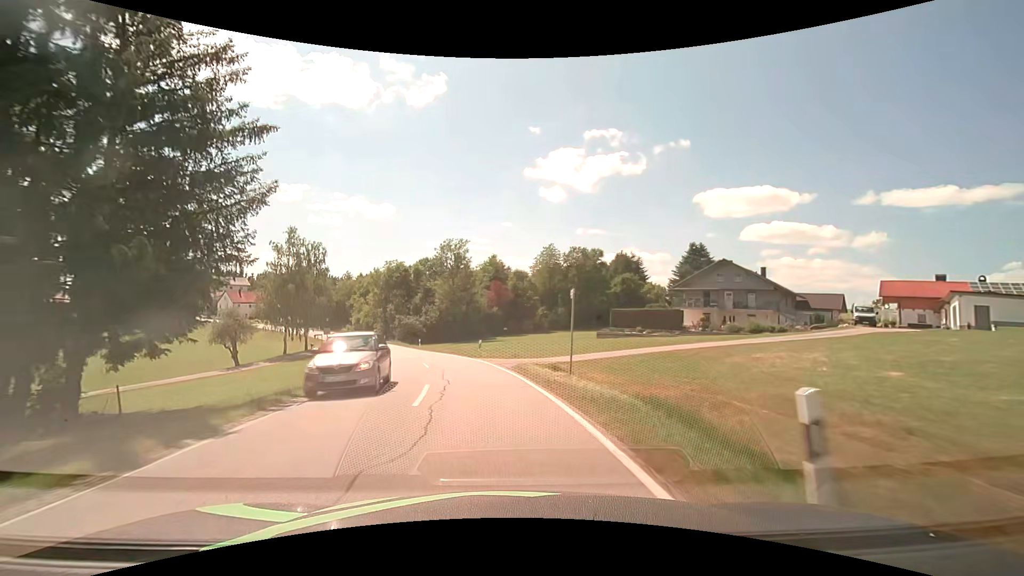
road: secondary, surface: asphalt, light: Day
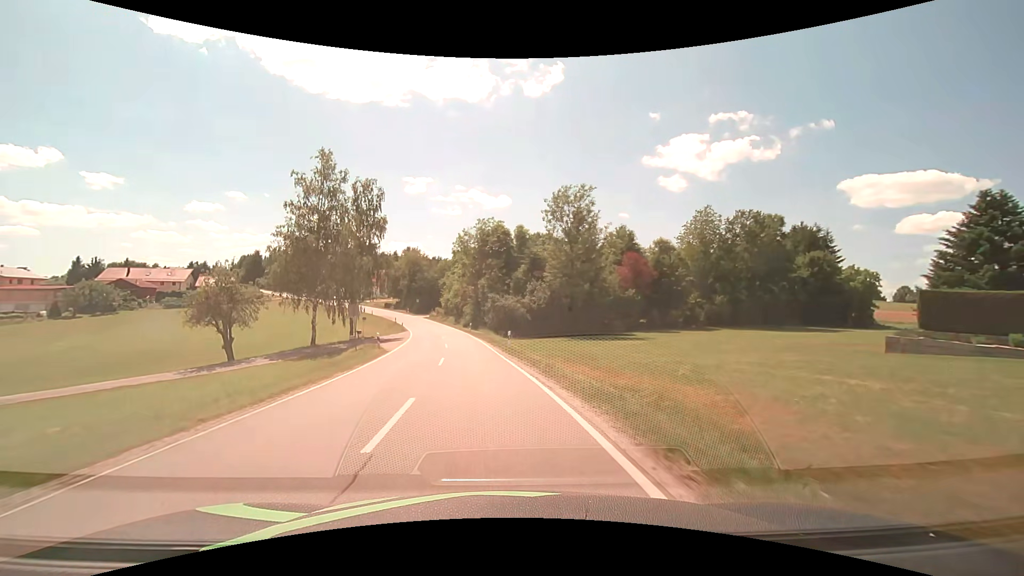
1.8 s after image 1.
(-3.1, +27.9) m; -12°
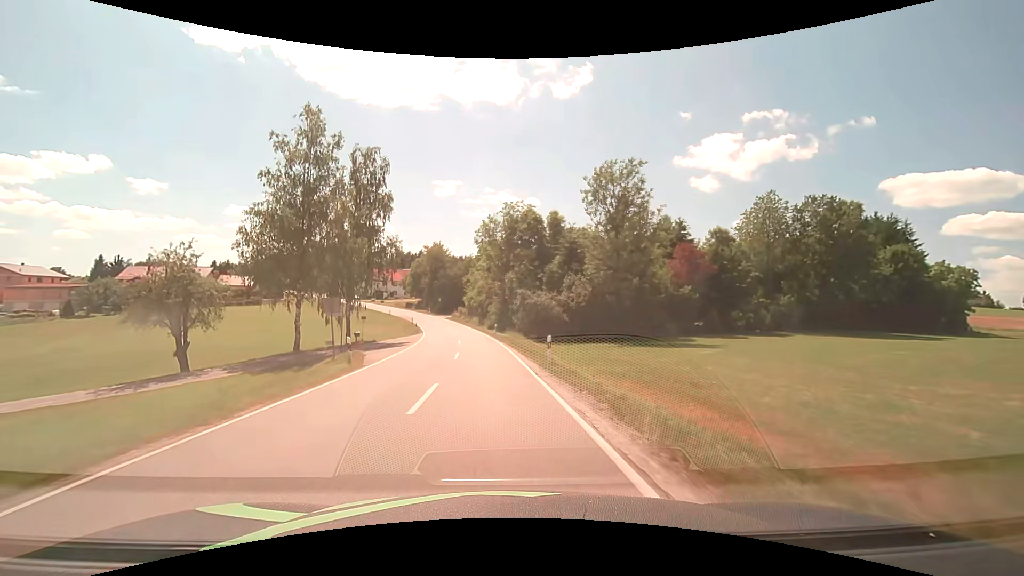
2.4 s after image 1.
(-0.4, +9.6) m; -4°
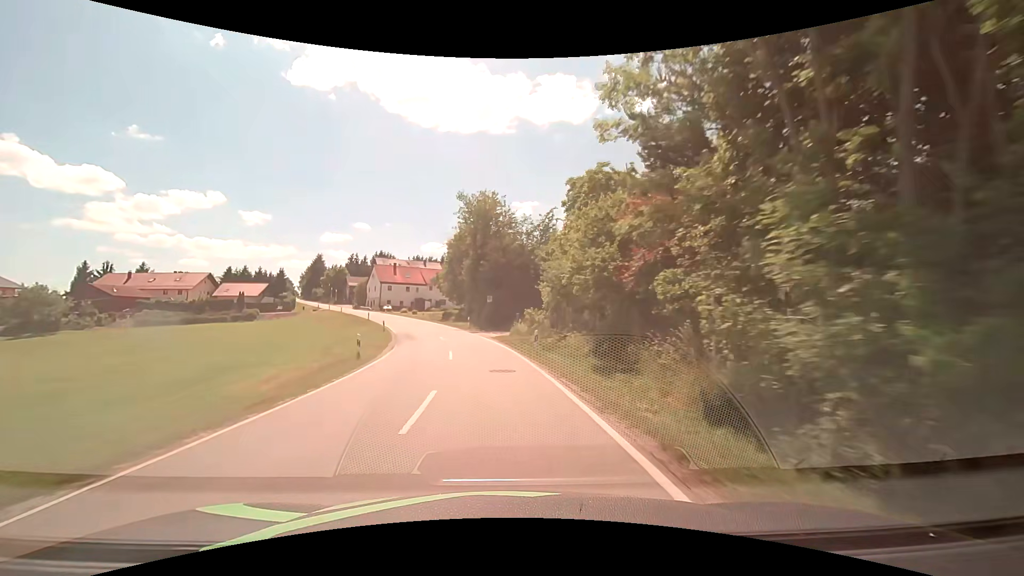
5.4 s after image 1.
(-3.9, +48.6) m; -9°
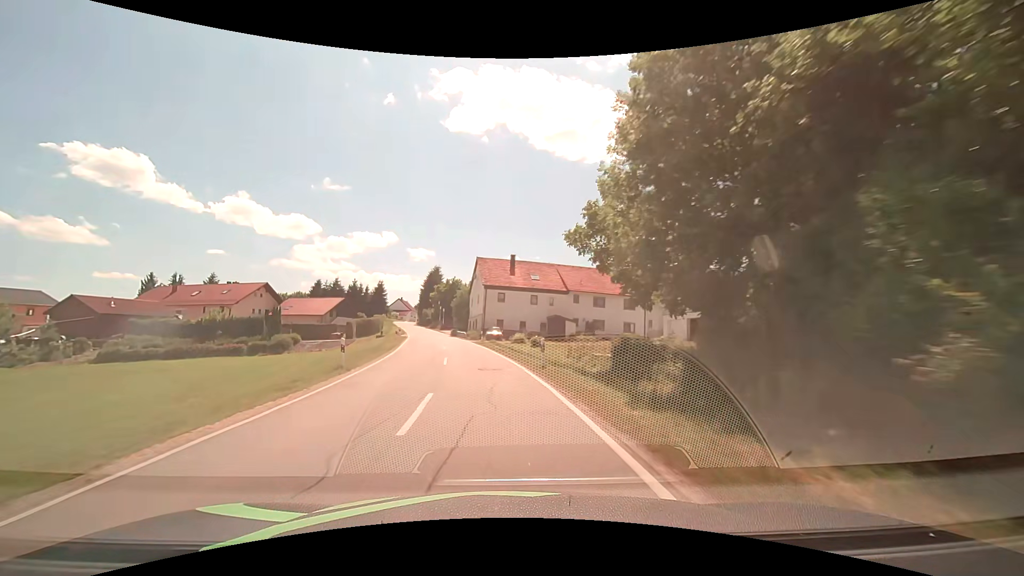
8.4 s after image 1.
(-6.4, +47.4) m; -17°
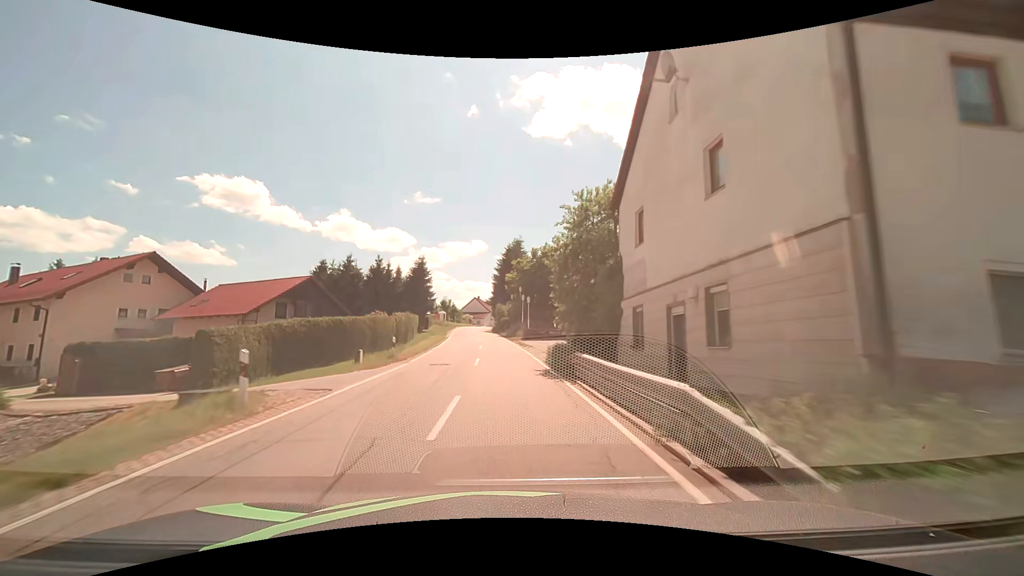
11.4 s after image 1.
(-5.2, +47.4) m; -10°
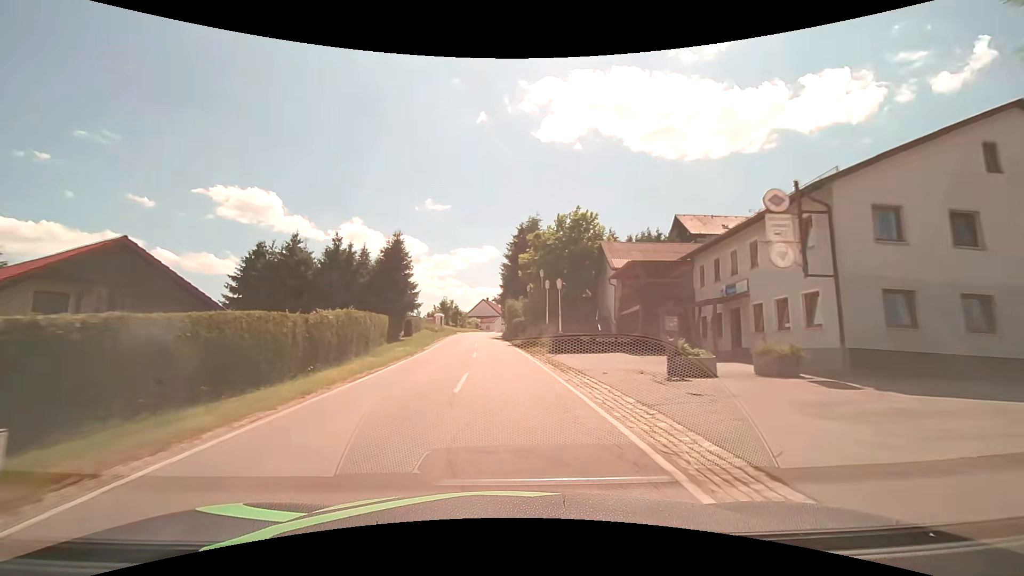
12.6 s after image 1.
(-0.2, +19.4) m; -1°
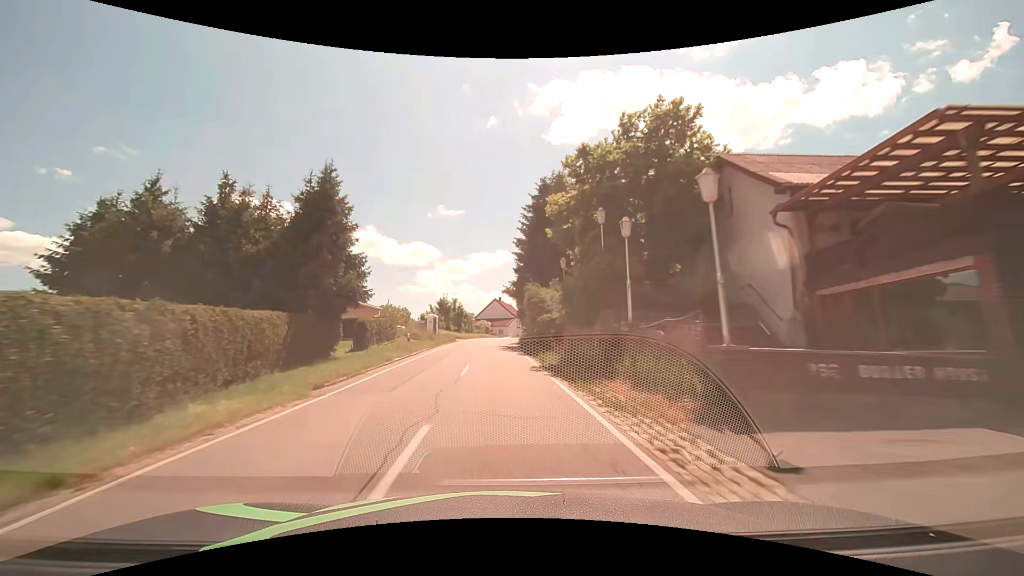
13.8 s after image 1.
(-0.5, +19.5) m; -2°
(0, +10) (0, +20) (-1, +30) (-1, +40) (-1, +50) (-1, +60) (0, +70) (+1, +80) (+3, +90) (+5, +100) m
